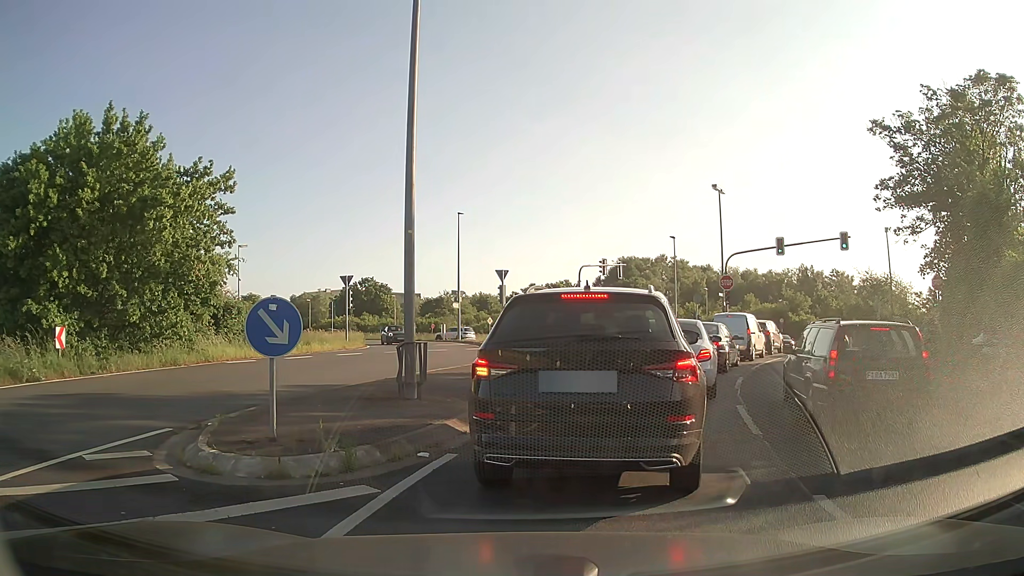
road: unclassified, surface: asphalt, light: Day
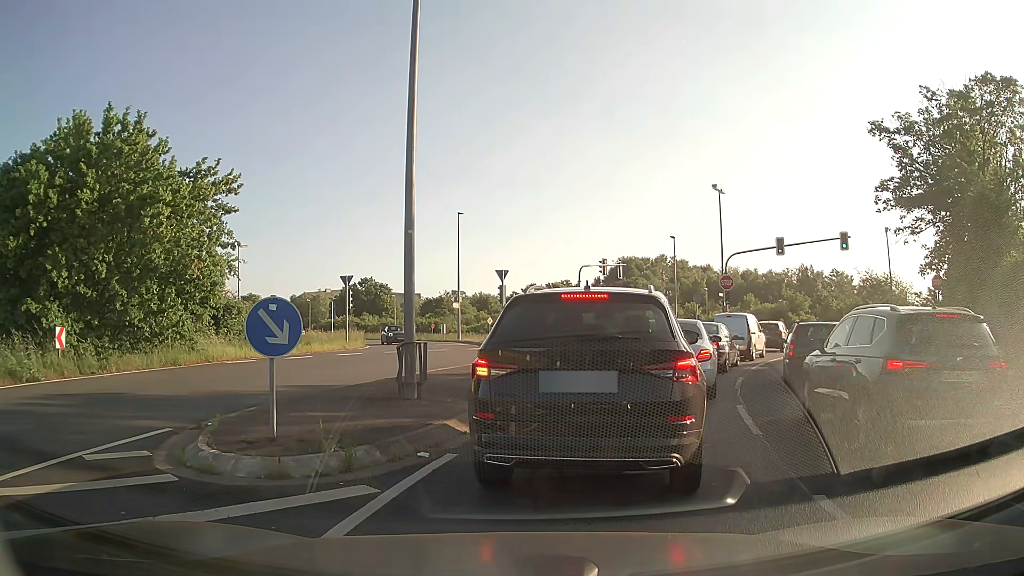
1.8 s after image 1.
(0.0, 0.0) m; 0°
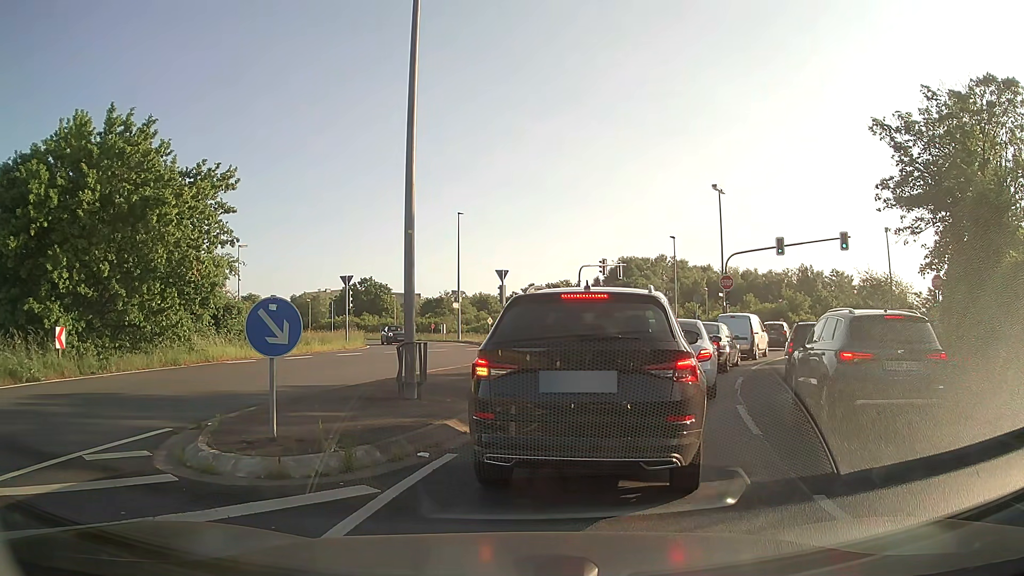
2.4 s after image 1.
(0.0, 0.0) m; 0°
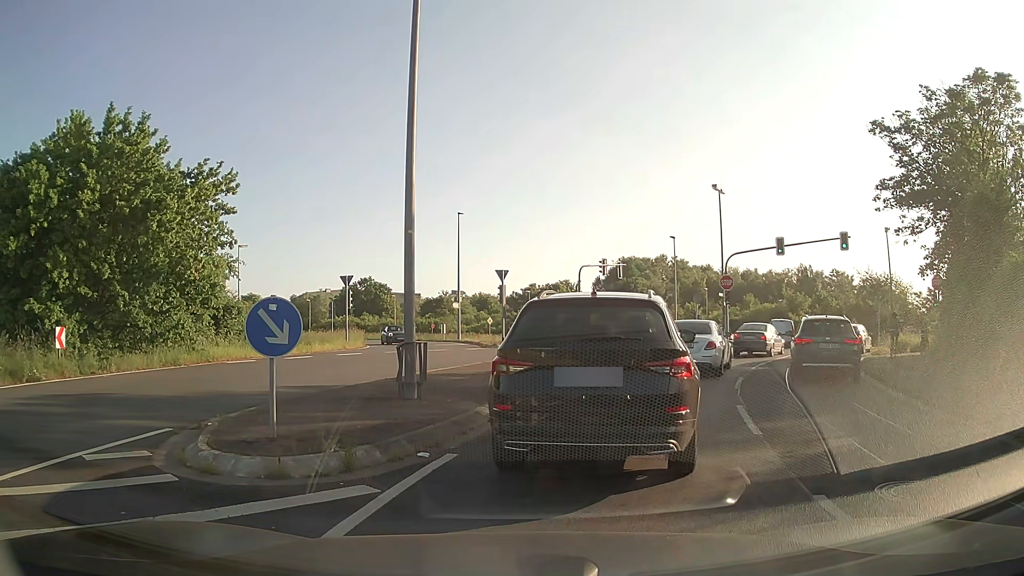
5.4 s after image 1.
(0.0, 0.0) m; 0°
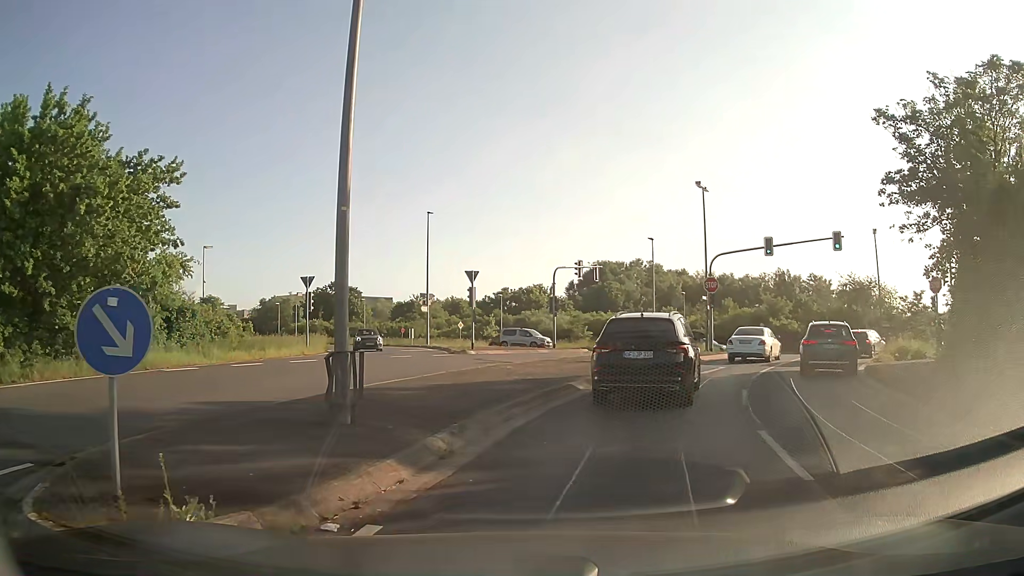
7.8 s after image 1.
(+0.1, +2.7) m; +4°
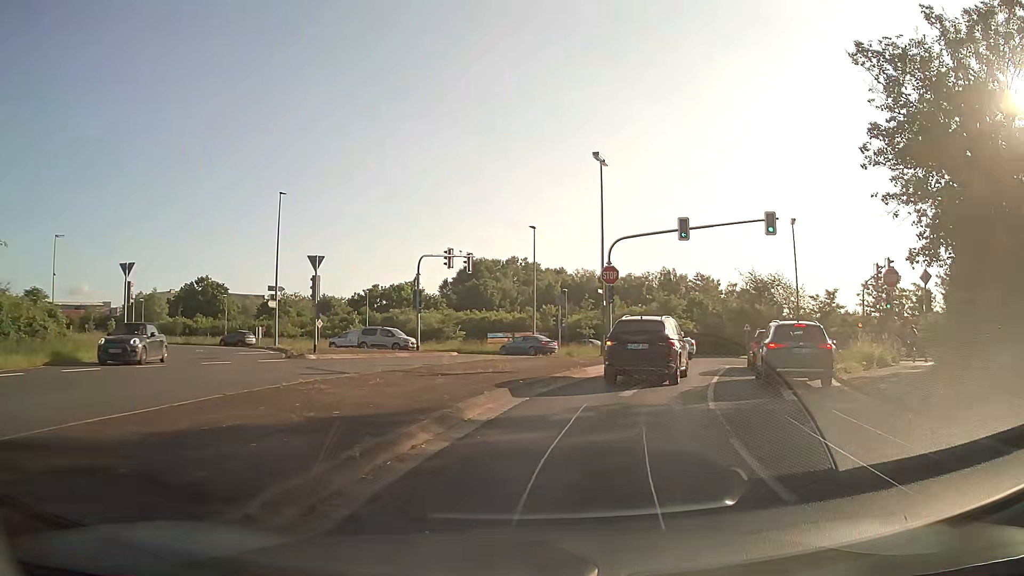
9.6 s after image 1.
(+0.7, +7.5) m; +10°
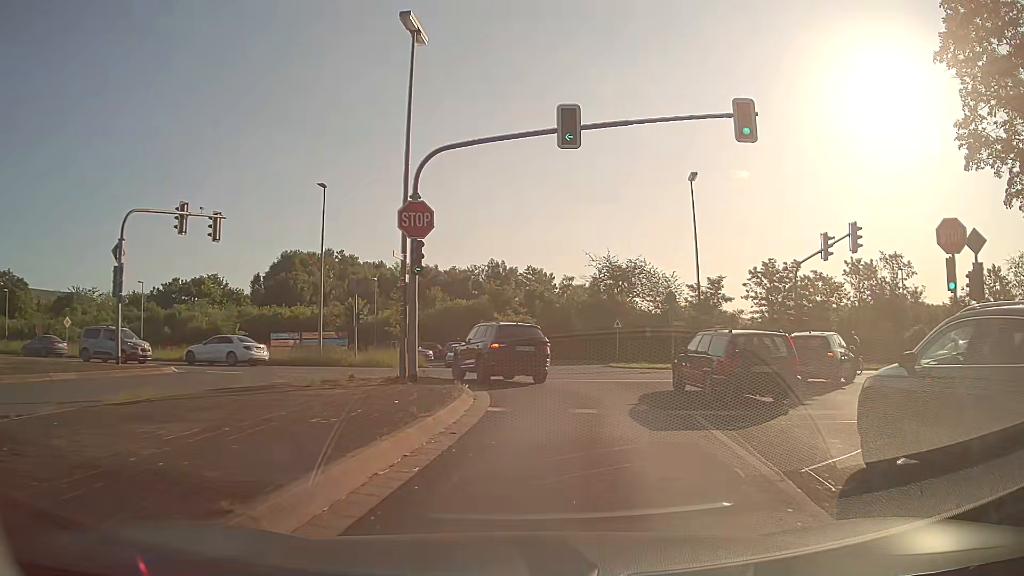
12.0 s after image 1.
(+2.2, +15.9) m; +15°
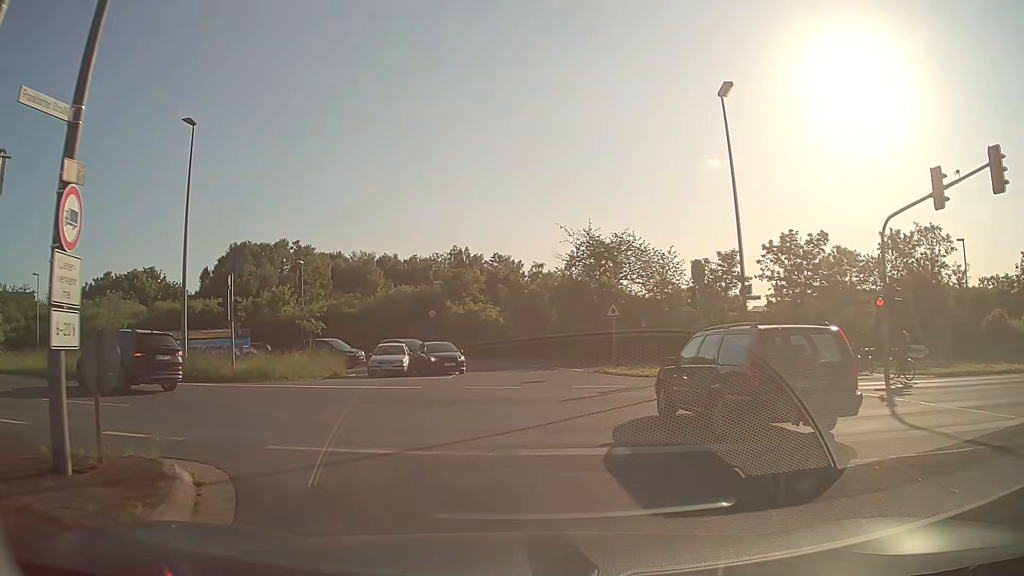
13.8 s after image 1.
(+0.6, +12.7) m; +2°
